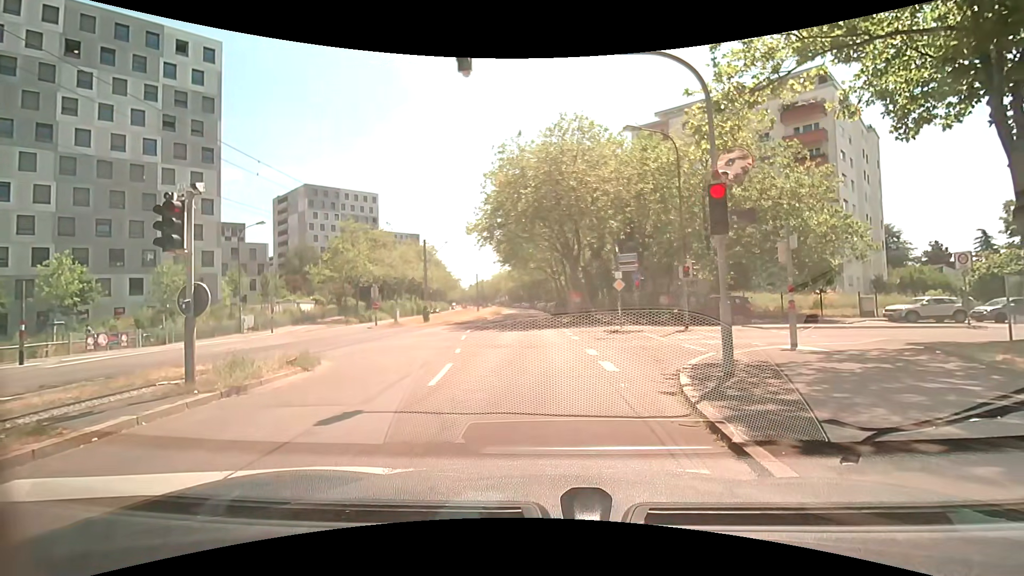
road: tertiary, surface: asphalt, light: Day
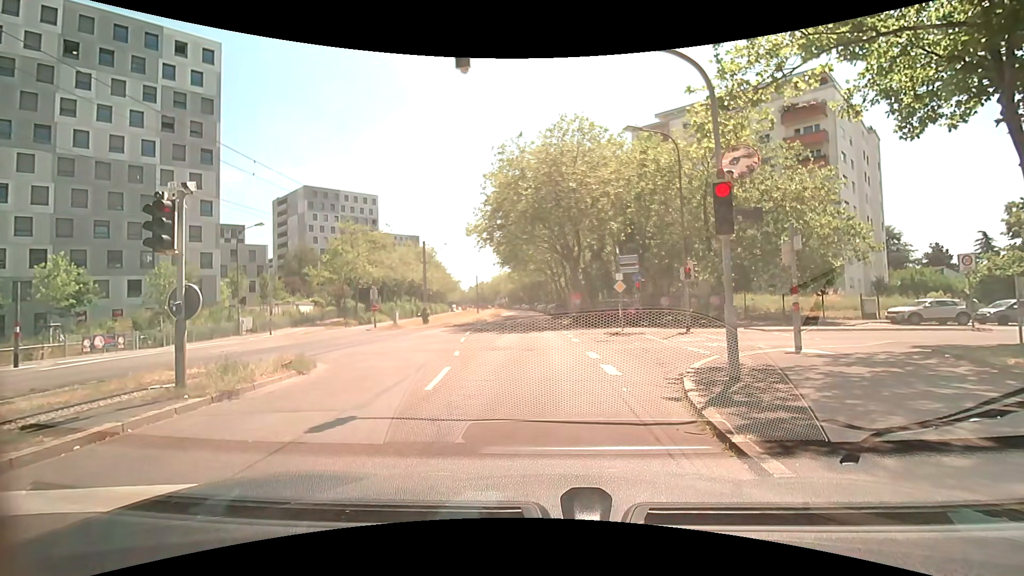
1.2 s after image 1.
(0.0, +0.2) m; 0°
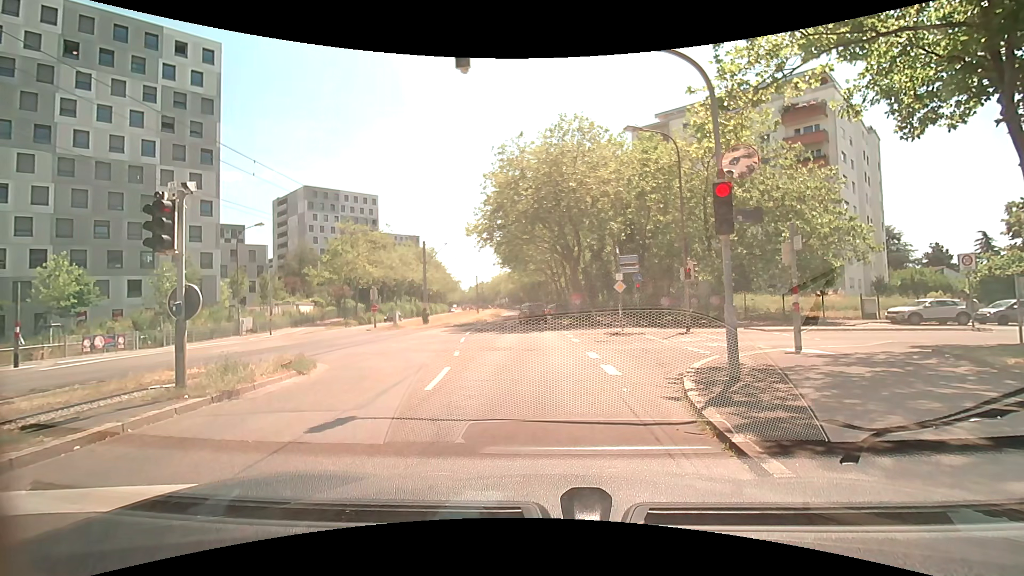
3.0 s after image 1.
(0.0, 0.0) m; 0°
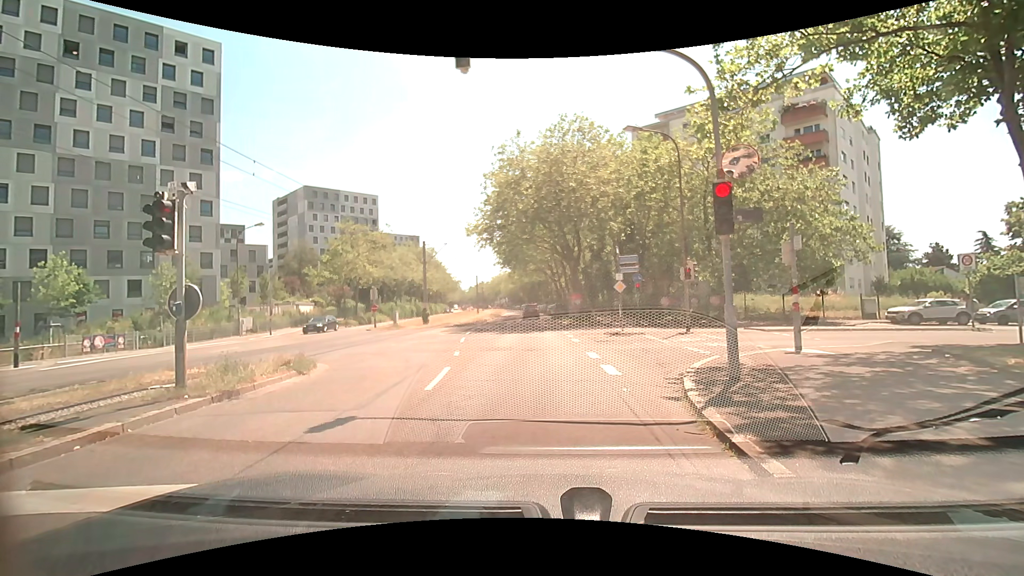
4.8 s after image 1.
(0.0, 0.0) m; 0°
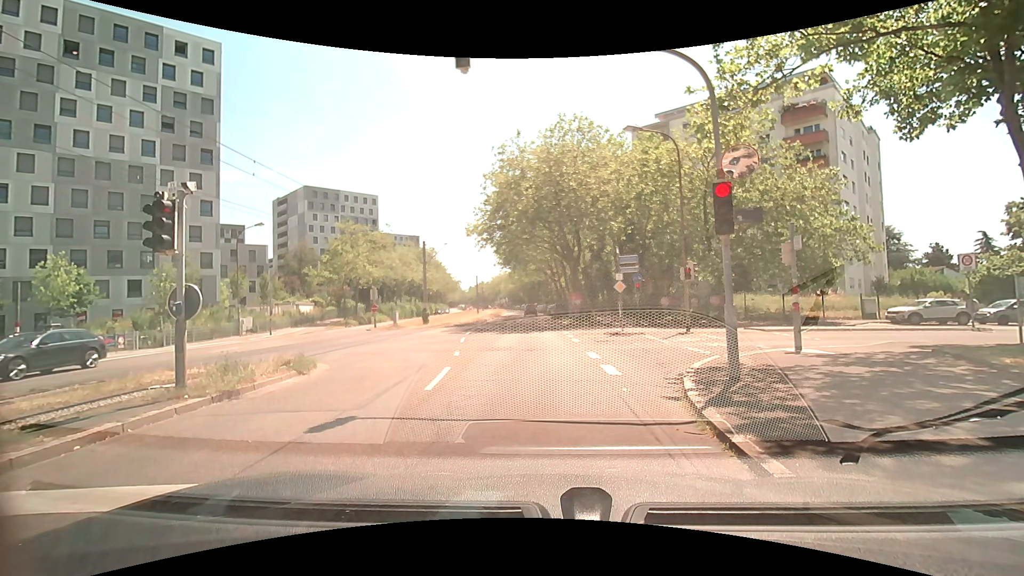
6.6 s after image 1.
(0.0, 0.0) m; 0°
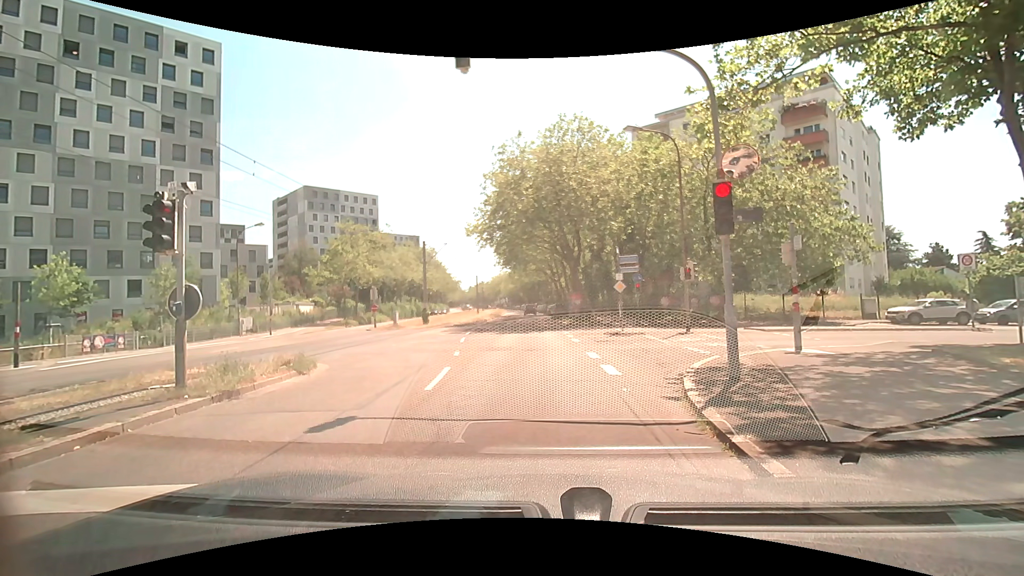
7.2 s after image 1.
(0.0, 0.0) m; 0°
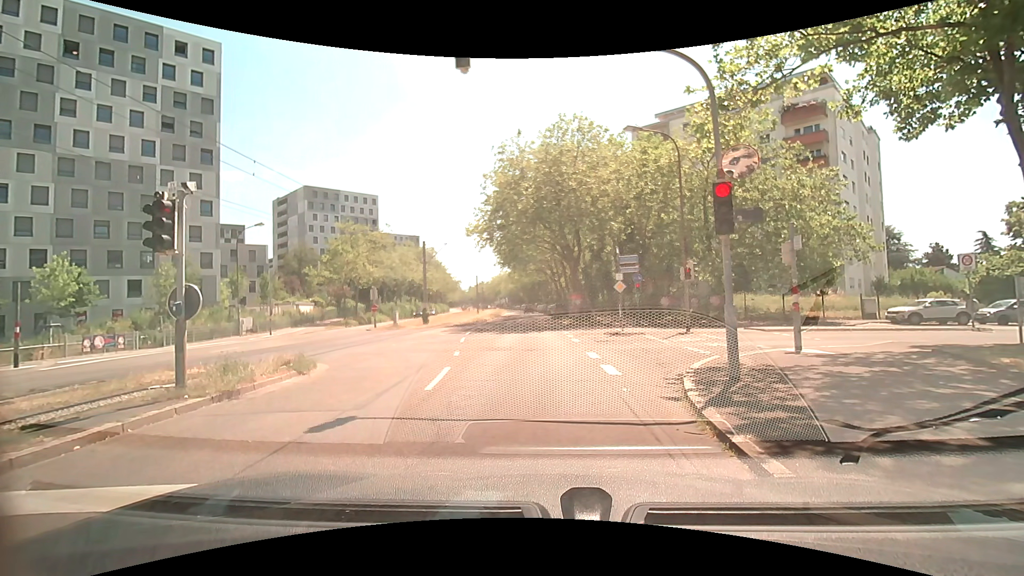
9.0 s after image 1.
(0.0, 0.0) m; 0°
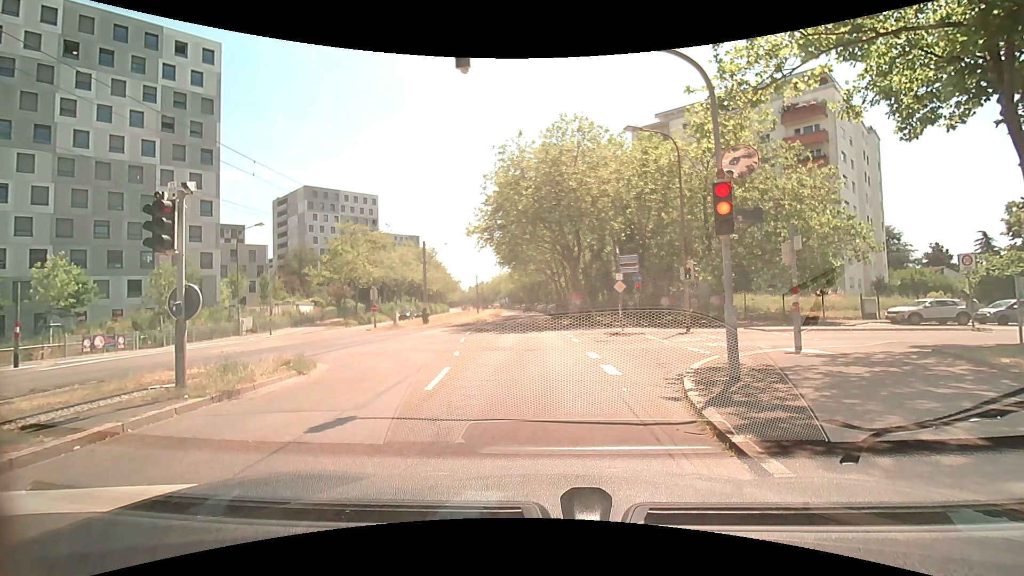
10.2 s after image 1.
(0.0, 0.0) m; 0°
